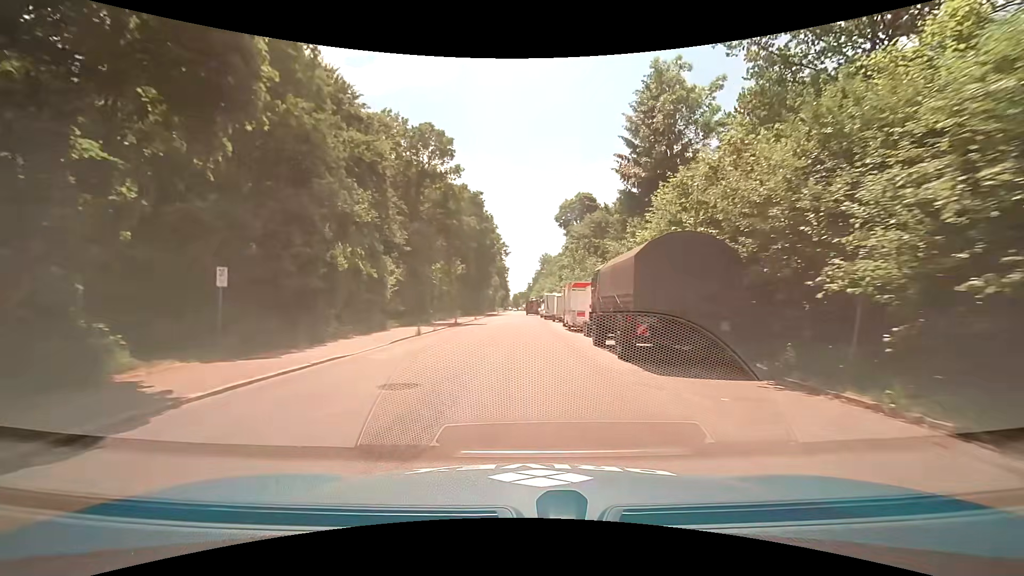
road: residential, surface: asphalt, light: Day
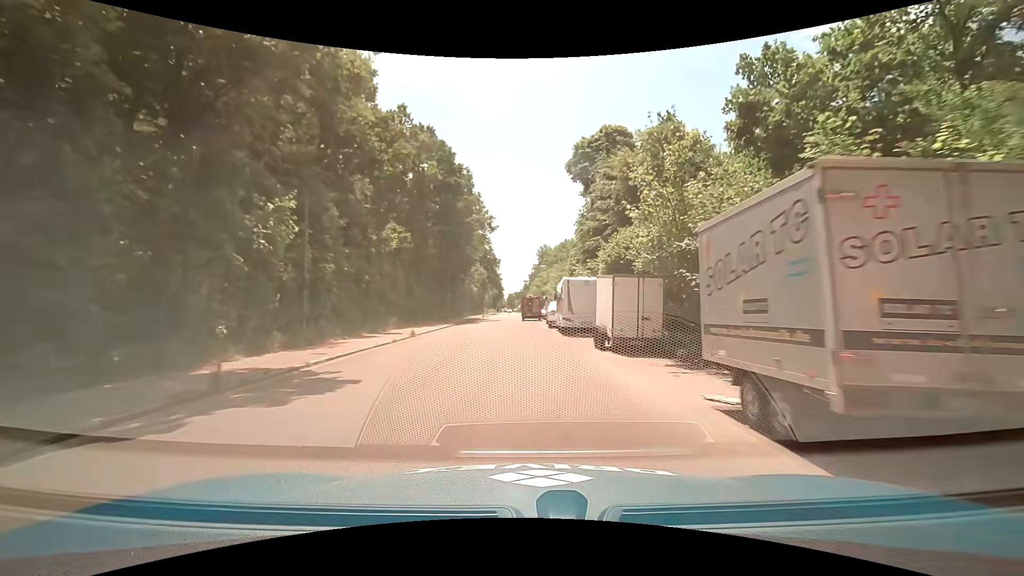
(+0.2, +30.4) m; +1°
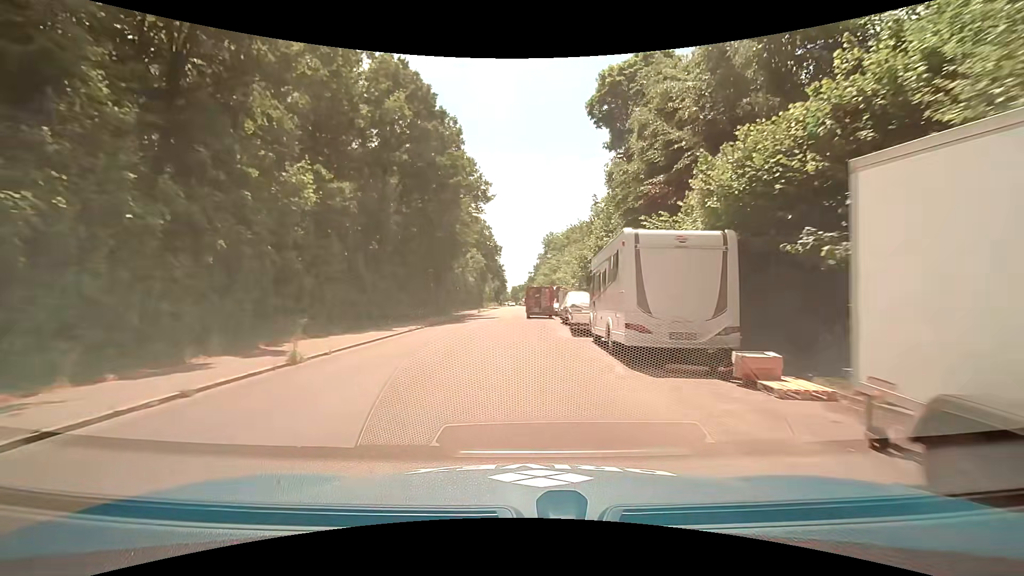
(0.0, +13.7) m; -1°
(0, +10) (0, +20) (0, +30) (-2, +40) (-1, +50) (-1, +60) (0, +70) (0, +80) (0, +90) (0, +100) m
